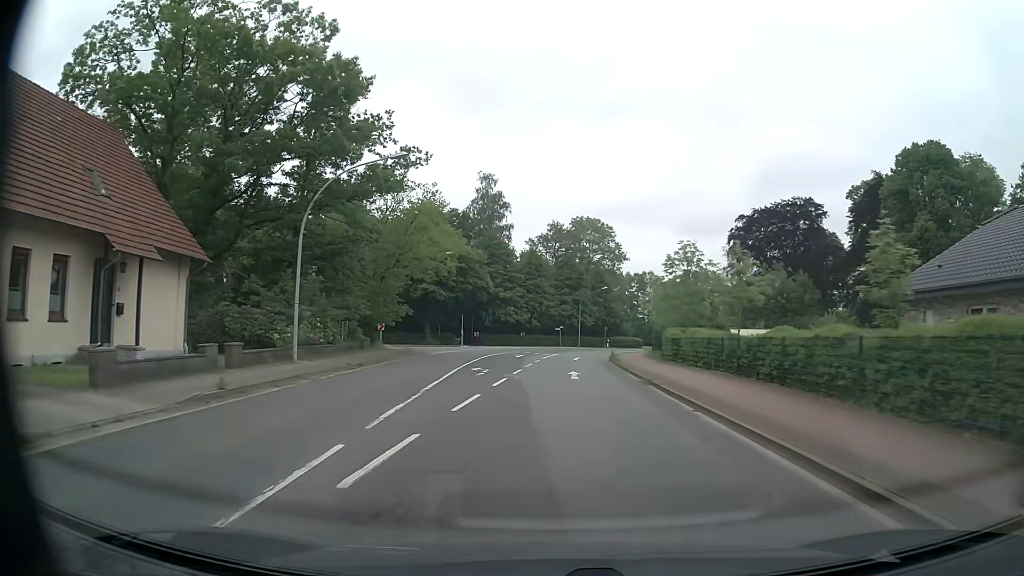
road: secondary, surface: asphalt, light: Day
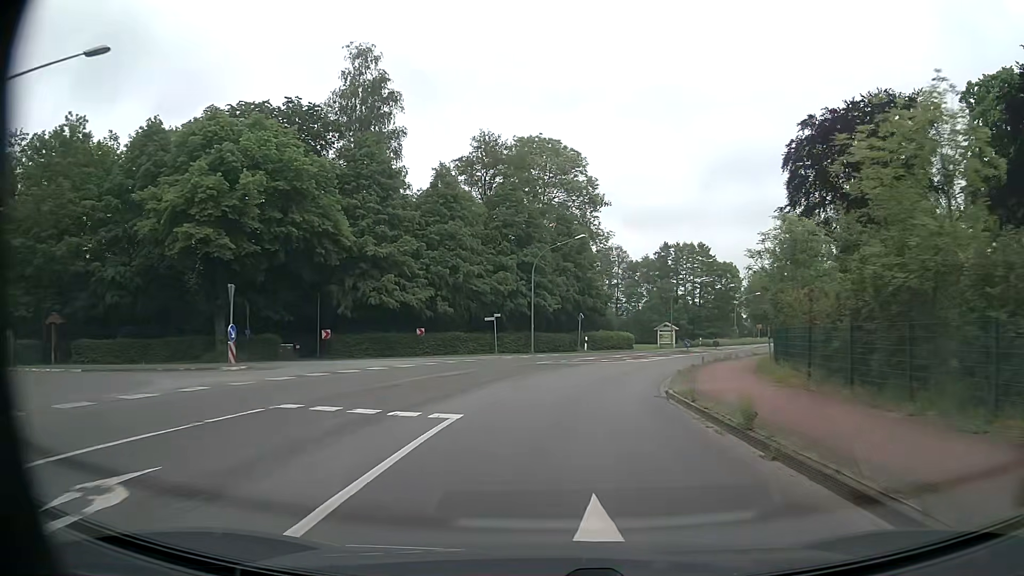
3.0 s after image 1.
(+1.0, +41.1) m; +5°
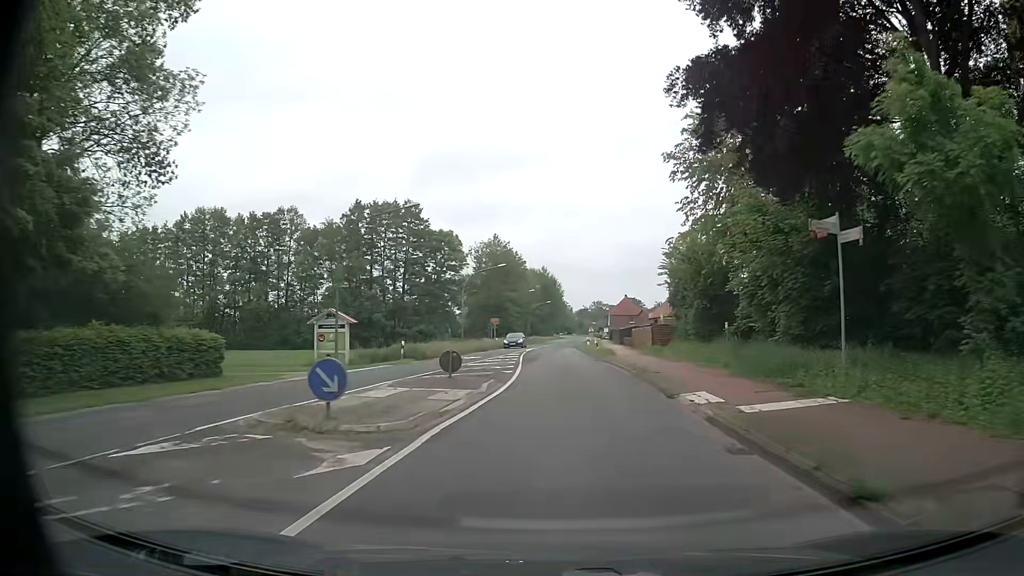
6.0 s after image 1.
(+8.2, +39.8) m; +25°
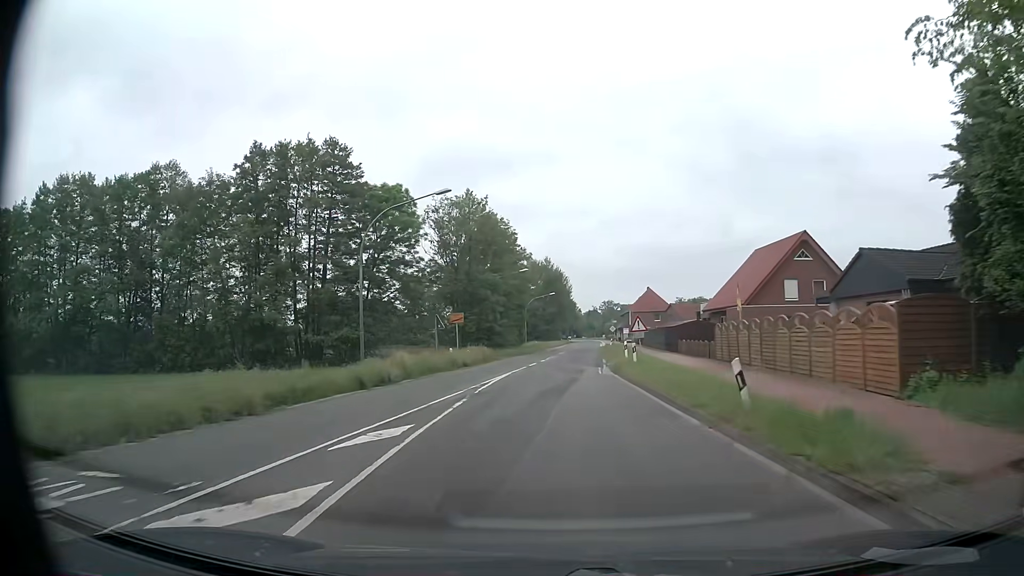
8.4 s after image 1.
(+0.3, +32.9) m; 0°
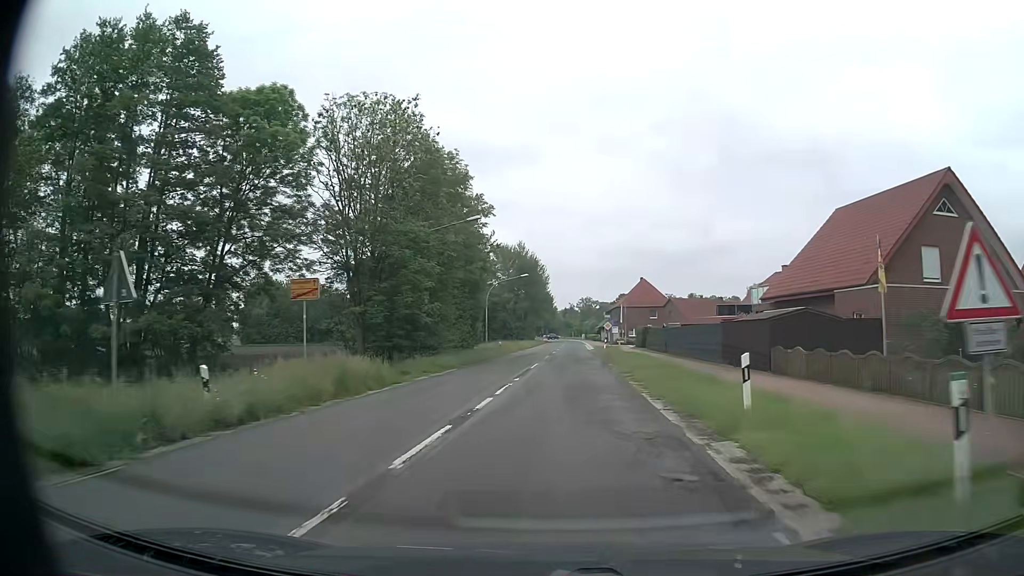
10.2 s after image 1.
(+0.1, +24.7) m; +2°
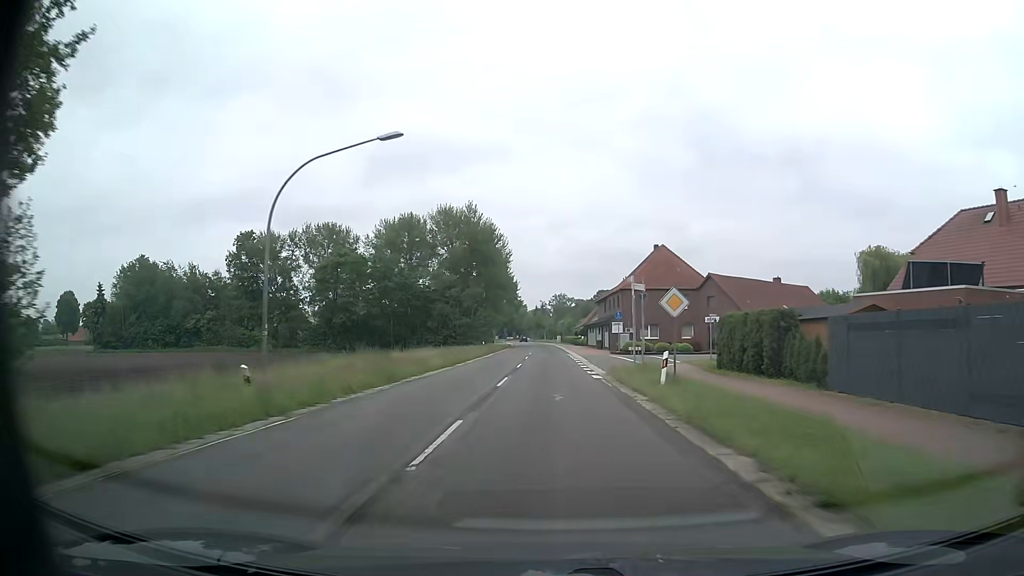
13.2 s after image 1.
(+1.4, +45.4) m; +2°
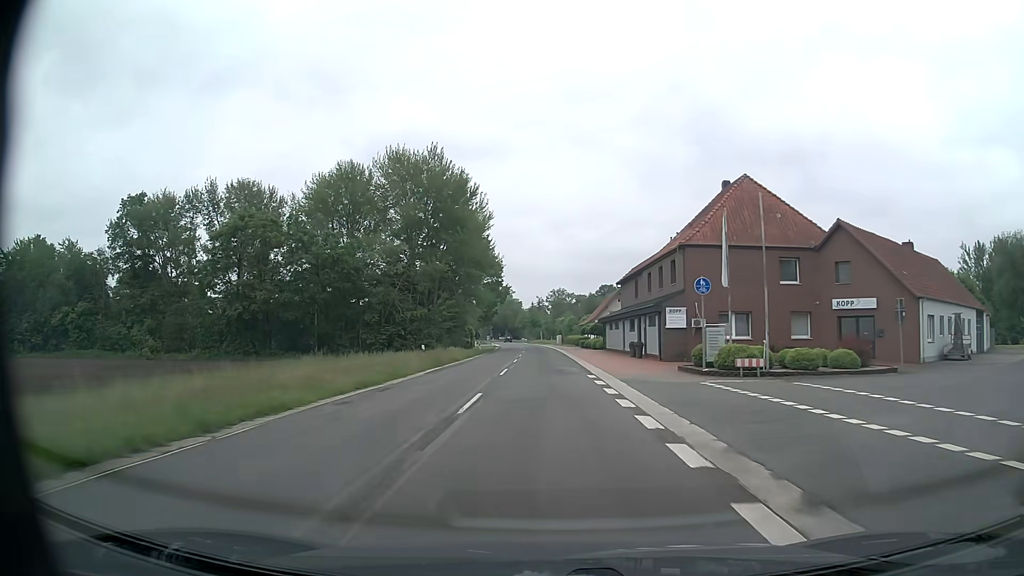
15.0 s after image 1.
(+0.1, +31.3) m; 0°
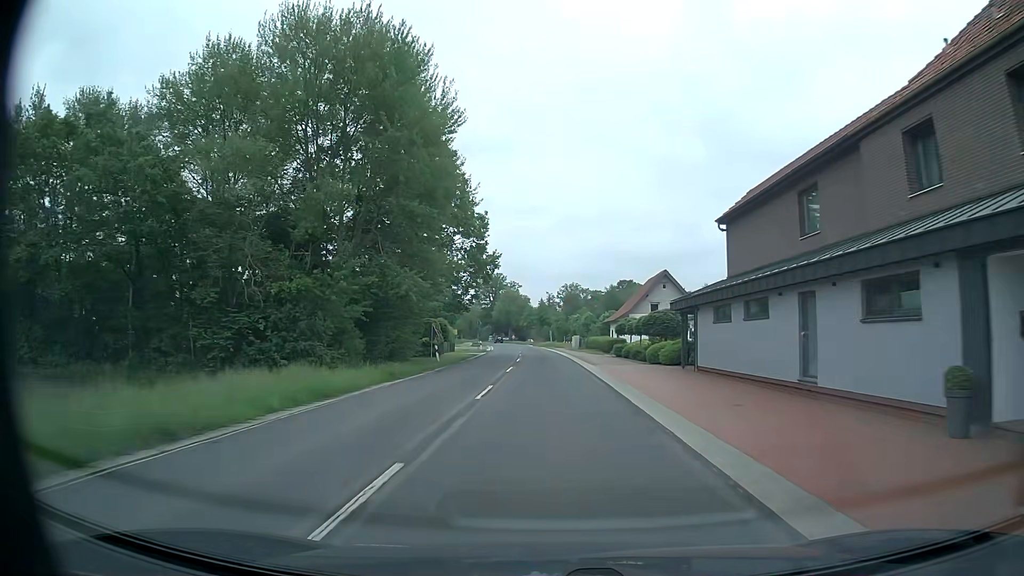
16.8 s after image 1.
(-0.3, +33.0) m; -1°
